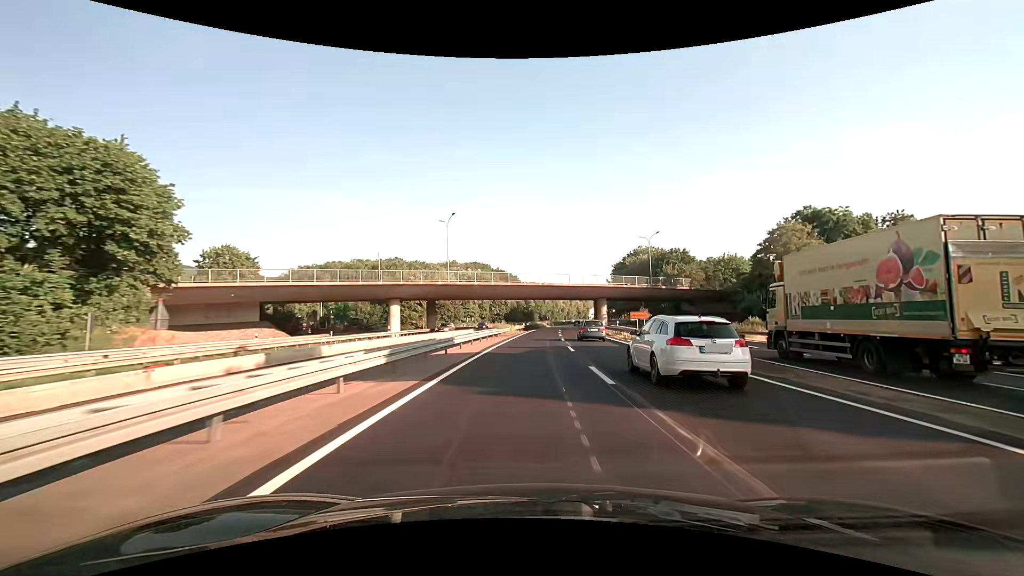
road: trunk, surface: asphalt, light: Day
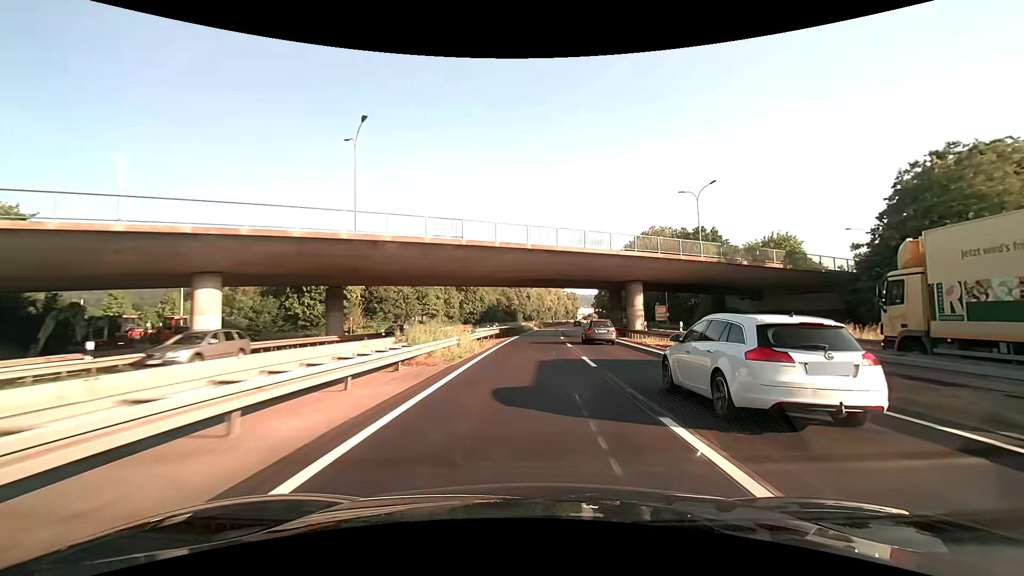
(+0.5, +31.7) m; +2°
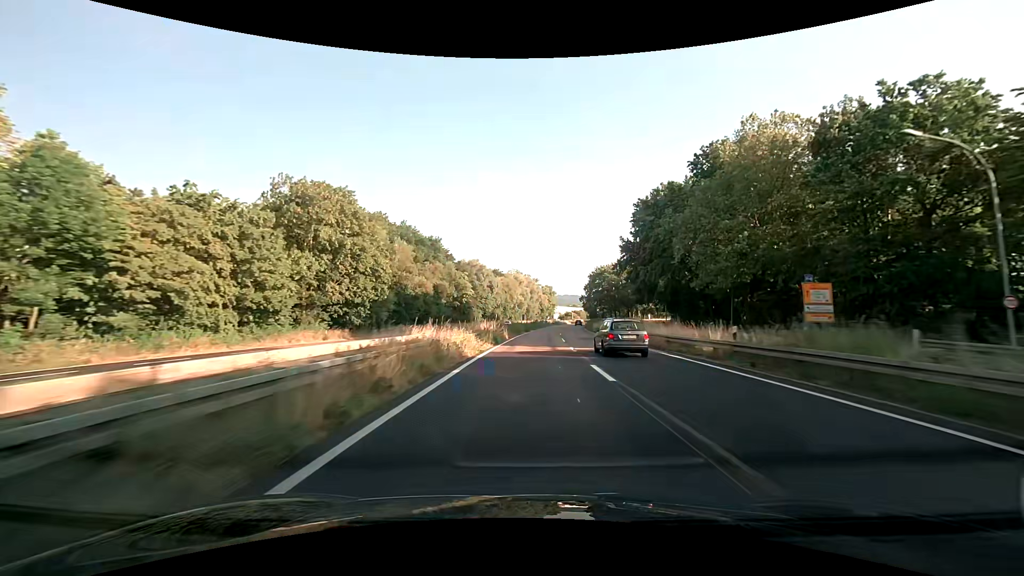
(+0.6, +63.5) m; +2°
(0, +10) (+1, +20) (+1, +30) (+2, +40) (+3, +50) (+3, +60) (+4, +70) (+5, +80) (+7, +90) (+8, +100) m
